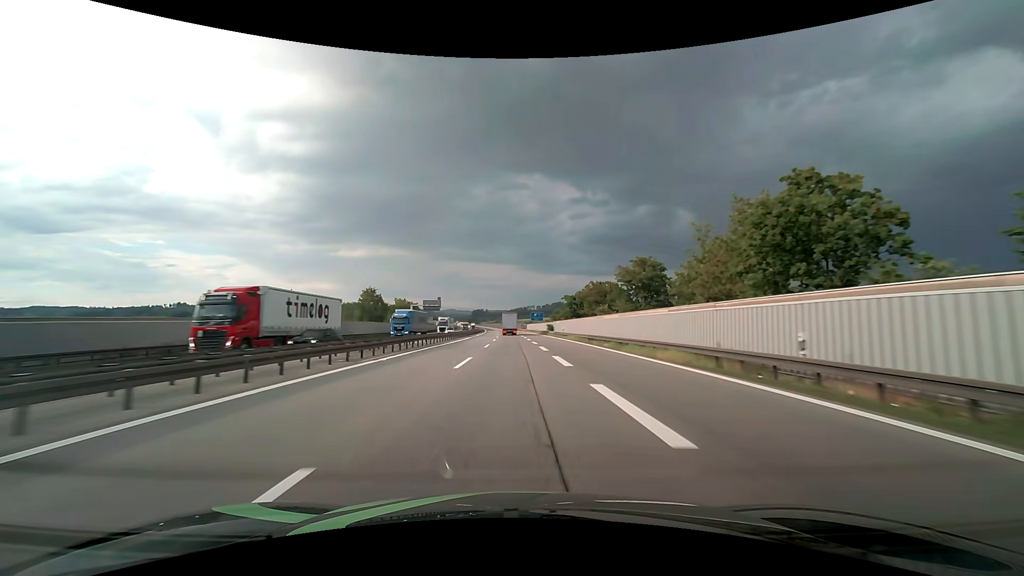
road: motorway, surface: asphalt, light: Day
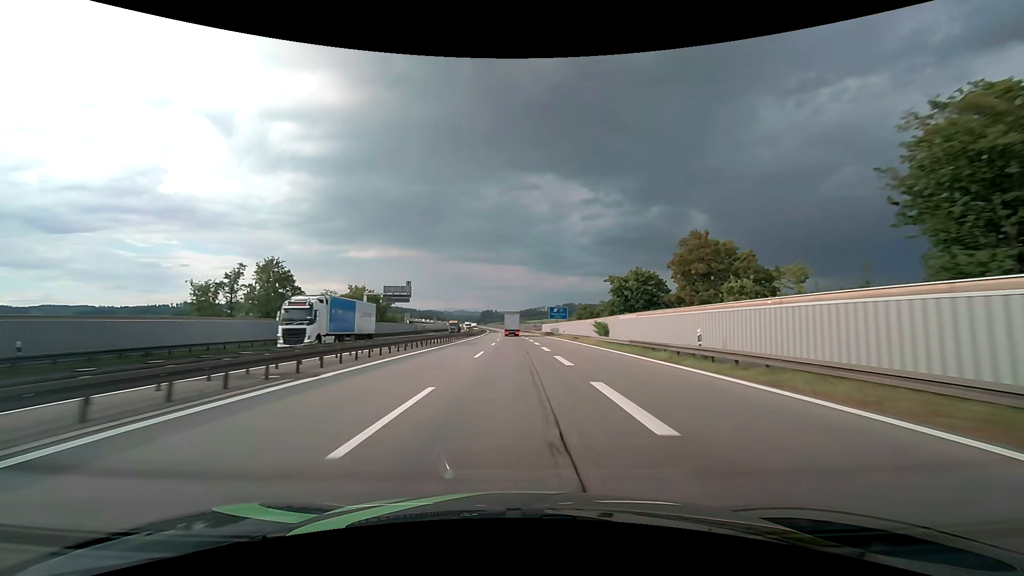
(-0.5, +47.3) m; -1°
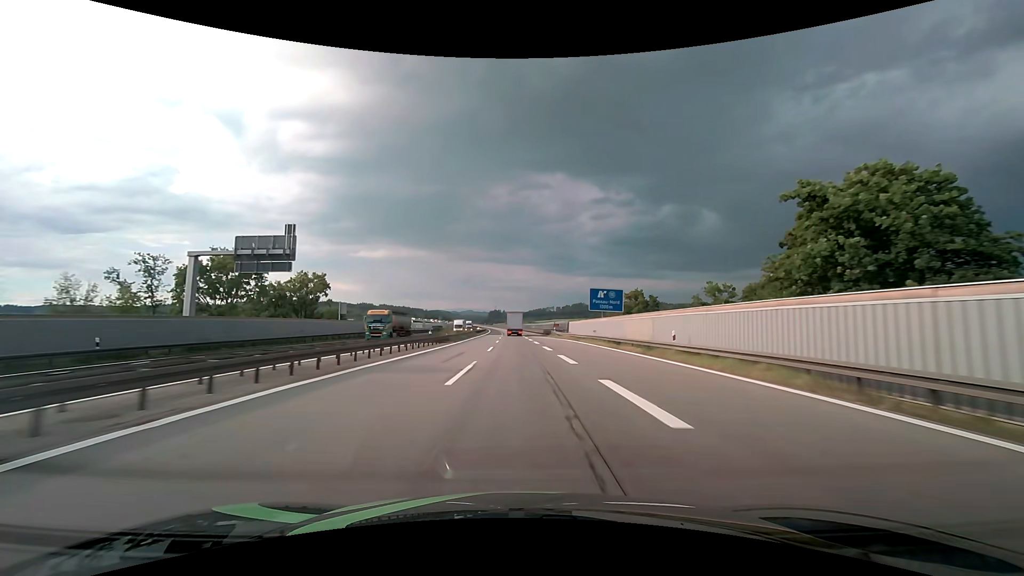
(-0.5, +47.4) m; -1°
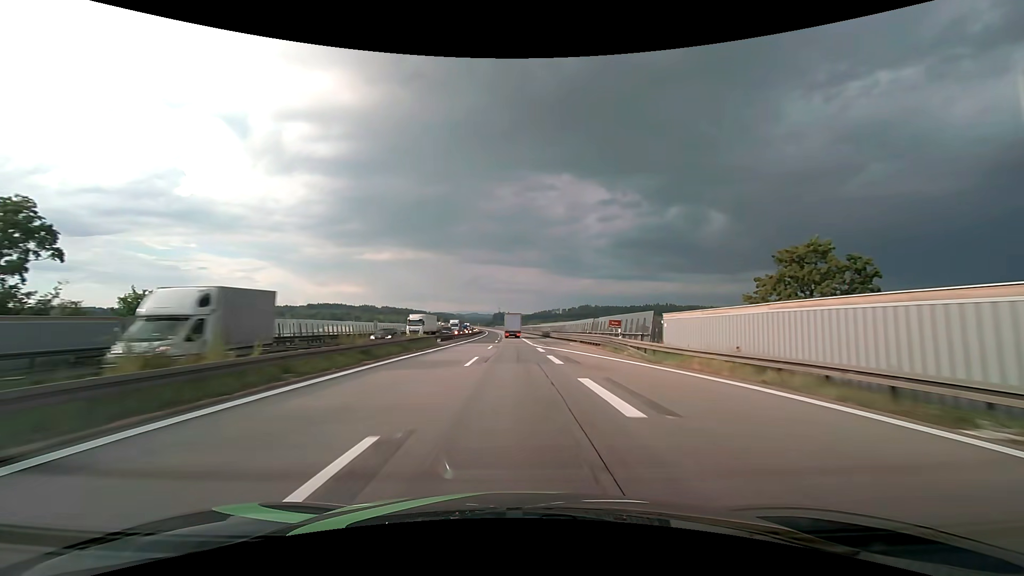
(-0.2, +47.3) m; -1°
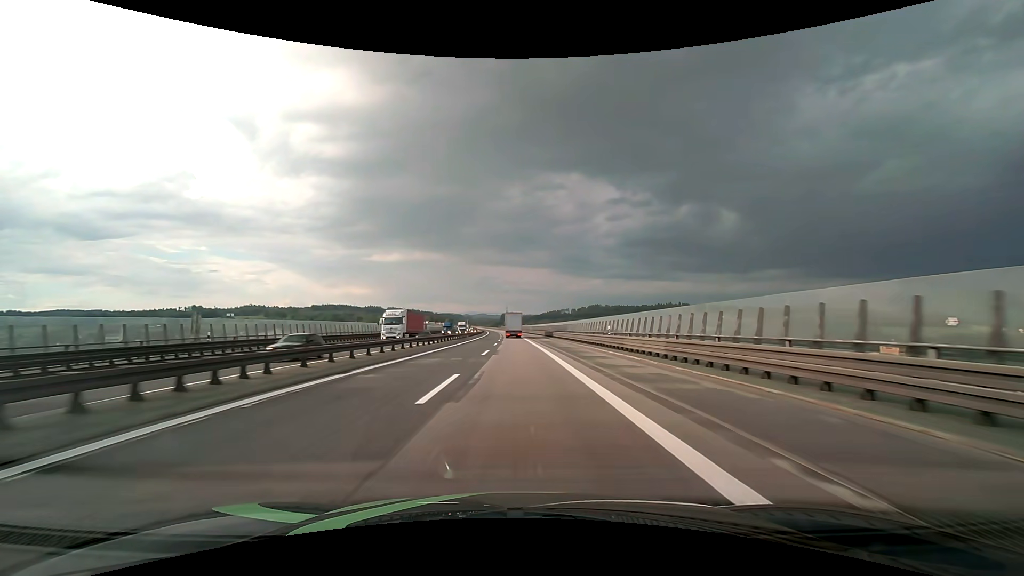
(-0.4, +47.3) m; -1°
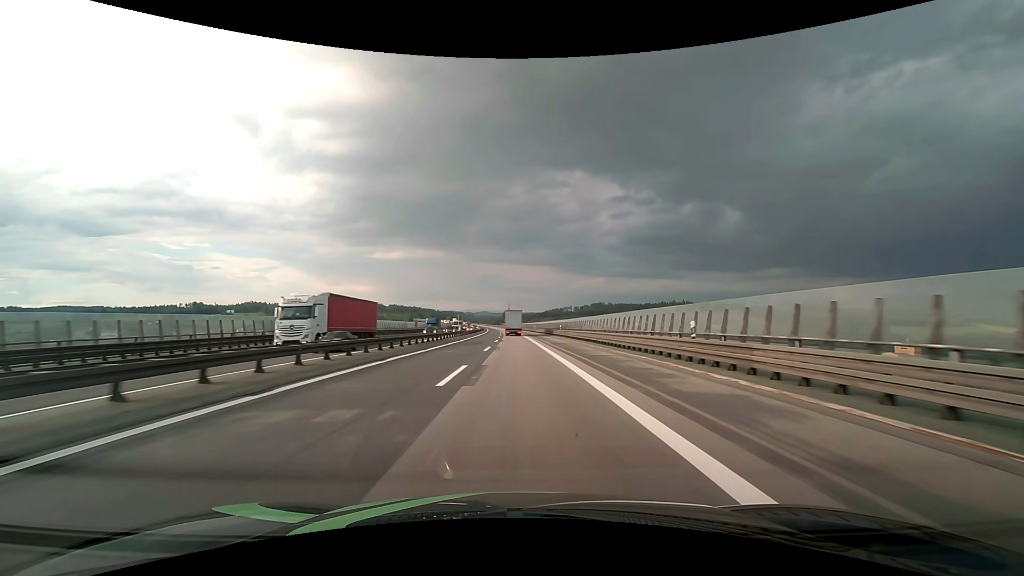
(0.0, +15.8) m; 0°
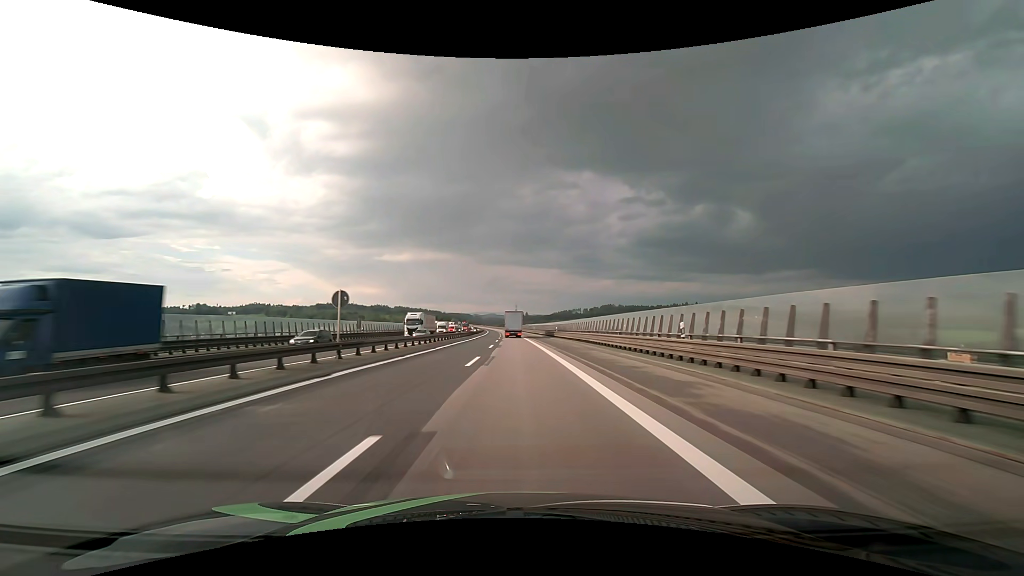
(-0.3, +47.4) m; -1°
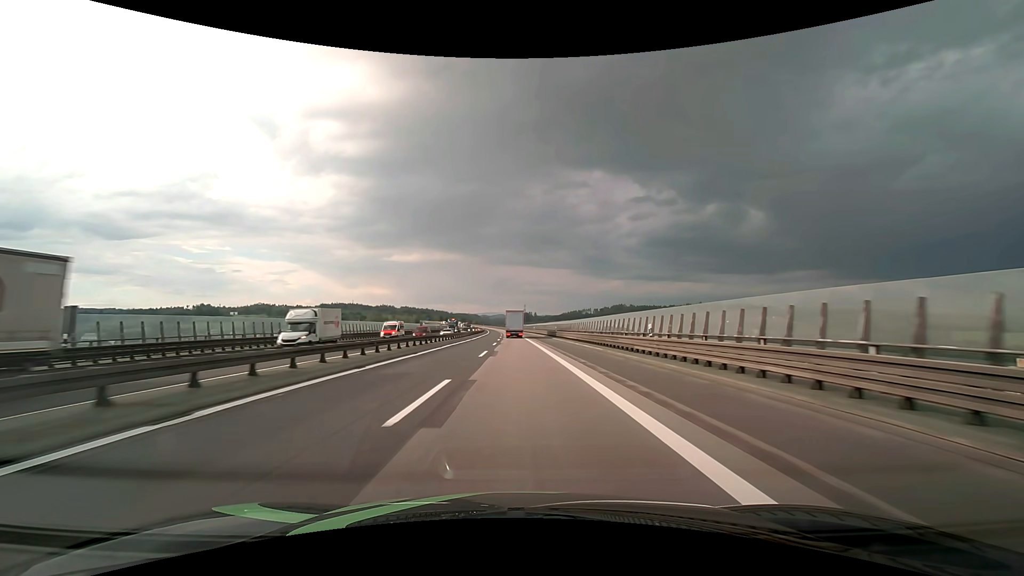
(-0.4, +47.4) m; -1°
(0, +10) (0, +20) (0, +30) (0, +40) (0, +50) (0, +60) (-1, +70) (-1, +80) (-1, +90) (-1, +100) m
